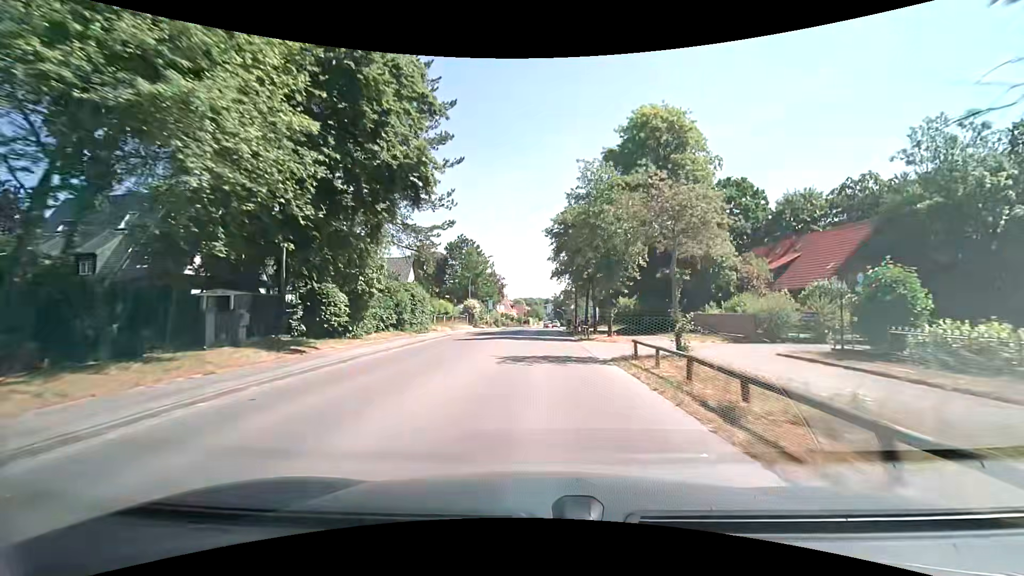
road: tertiary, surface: asphalt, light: Day
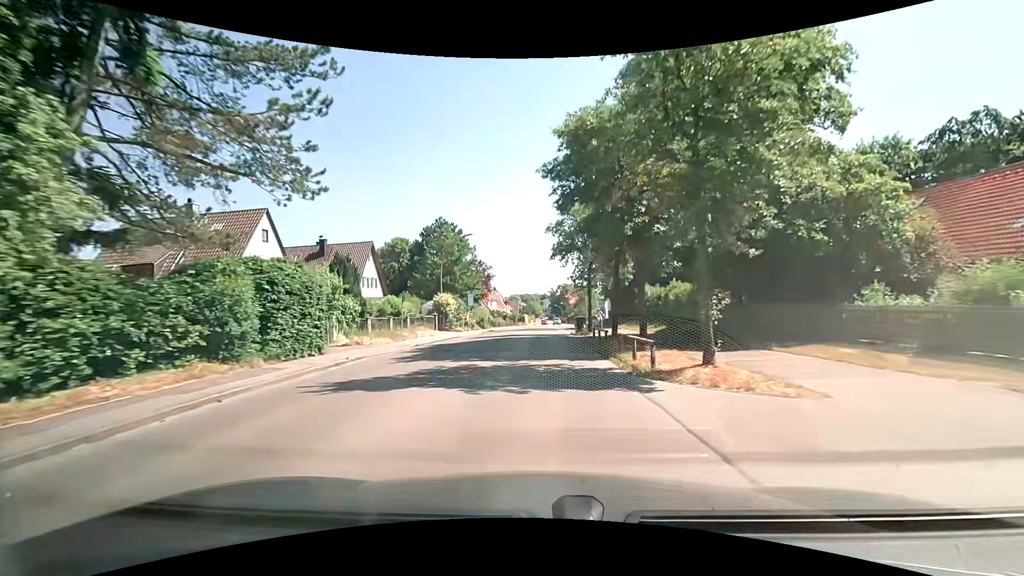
(+0.1, +15.3) m; +1°
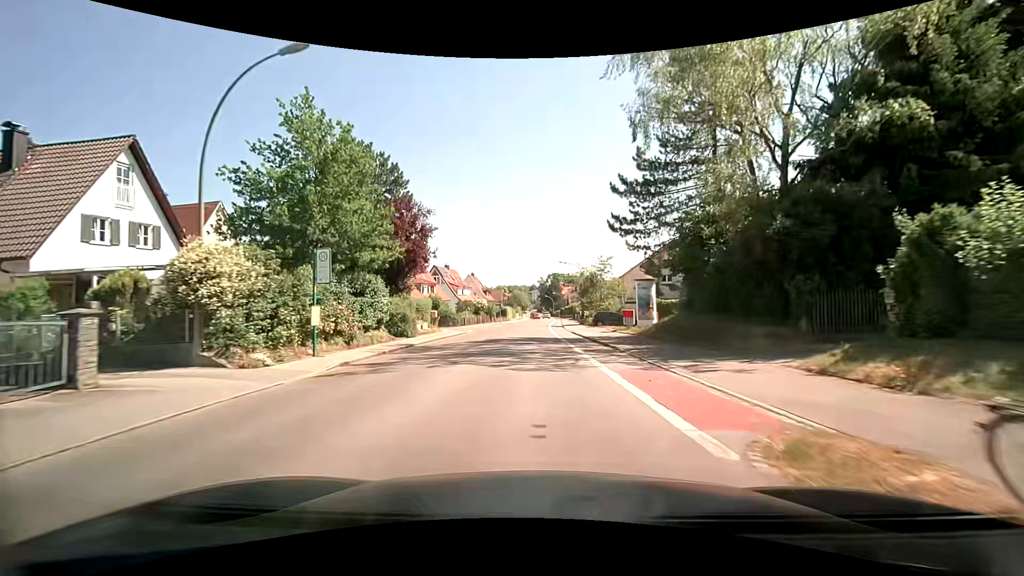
(+0.2, +31.0) m; +1°
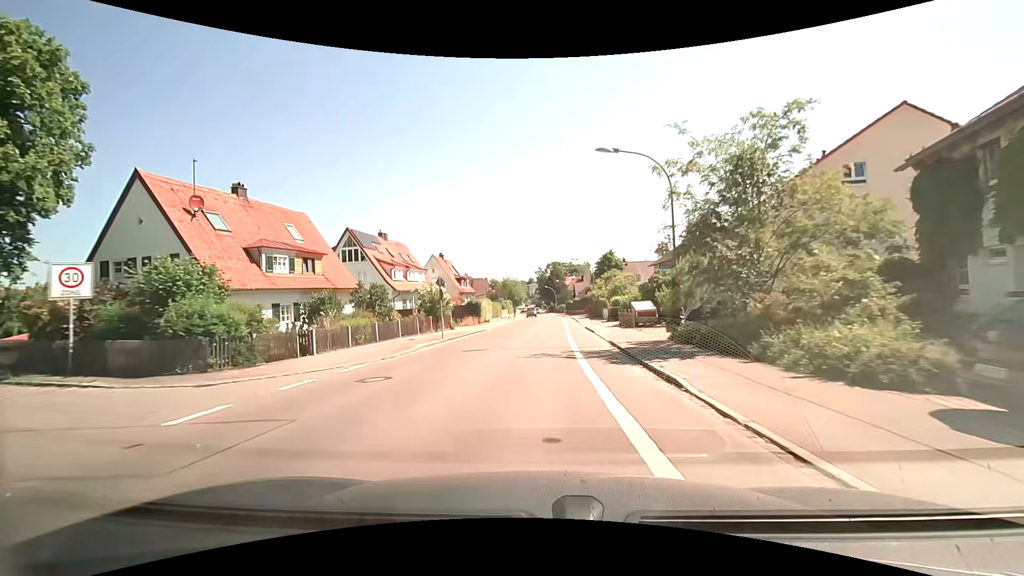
(+0.1, +39.1) m; 0°
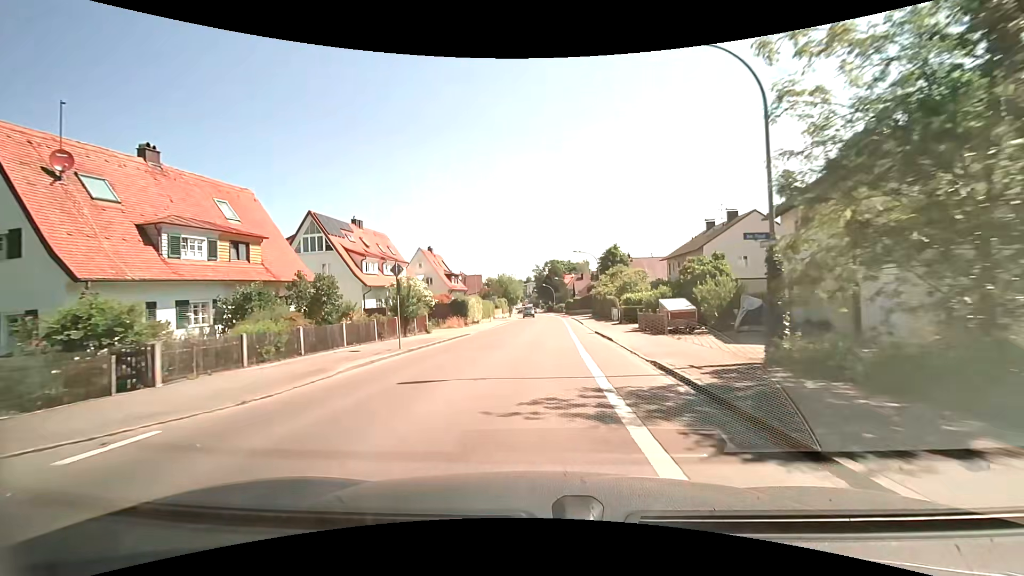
(0.0, +7.7) m; 0°
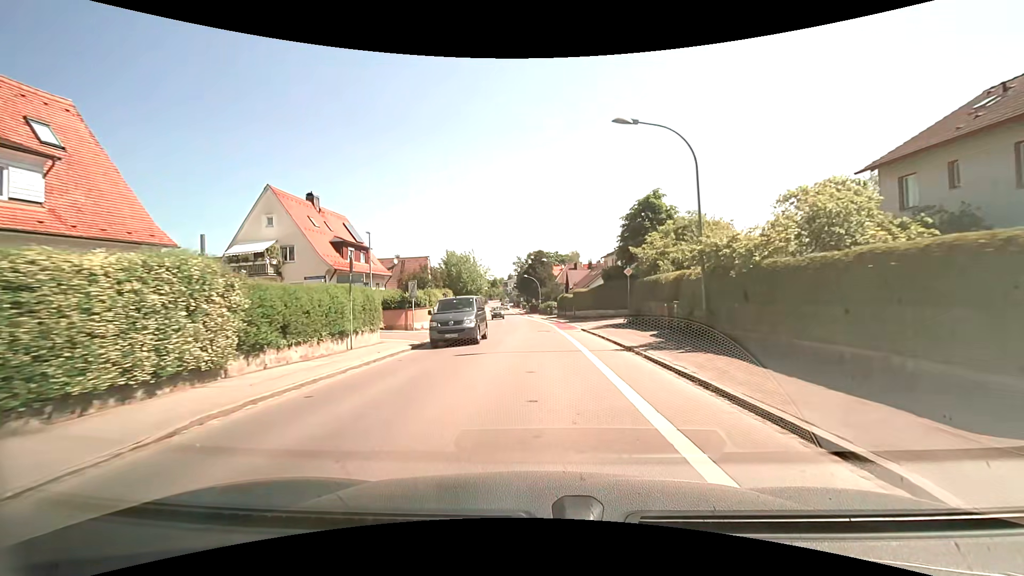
(+1.0, +38.3) m; +2°
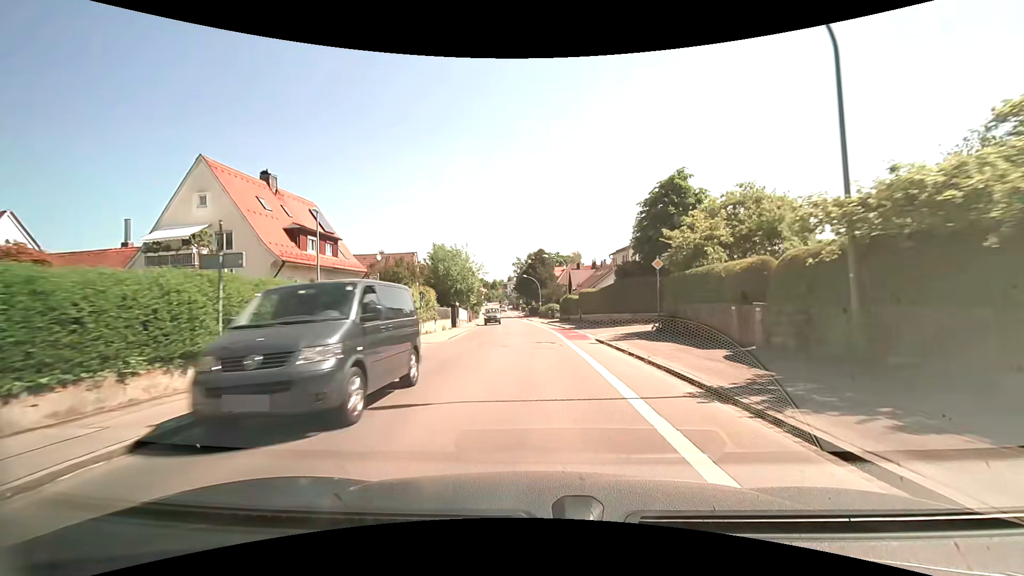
(0.0, +7.6) m; 0°
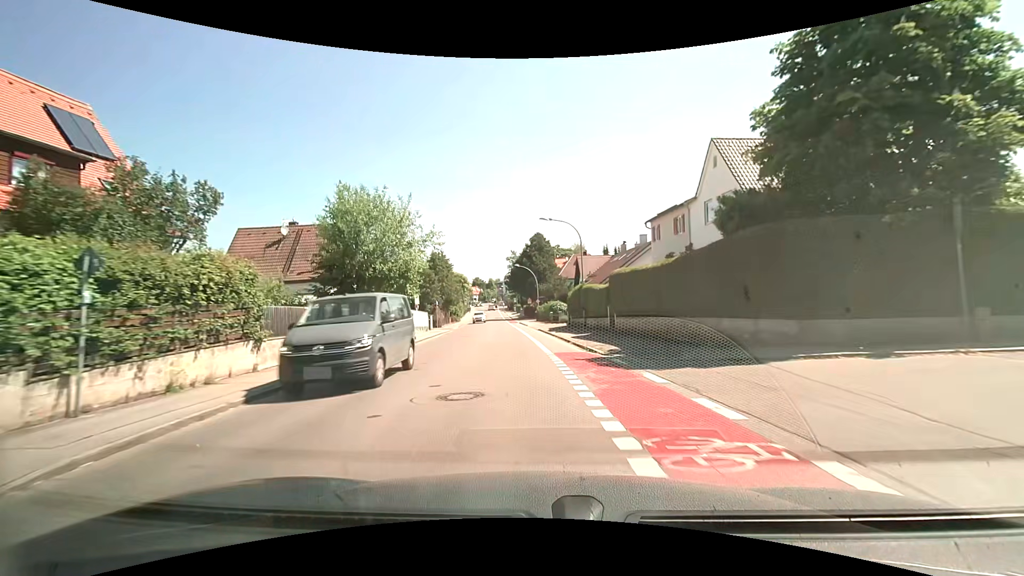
(+0.4, +22.7) m; +1°
(0, +10) (-1, +20) (-2, +30) (-3, +40) (-4, +50) (-5, +60) (-6, +70) (-7, +80) (-8, +90) (-9, +100) m
